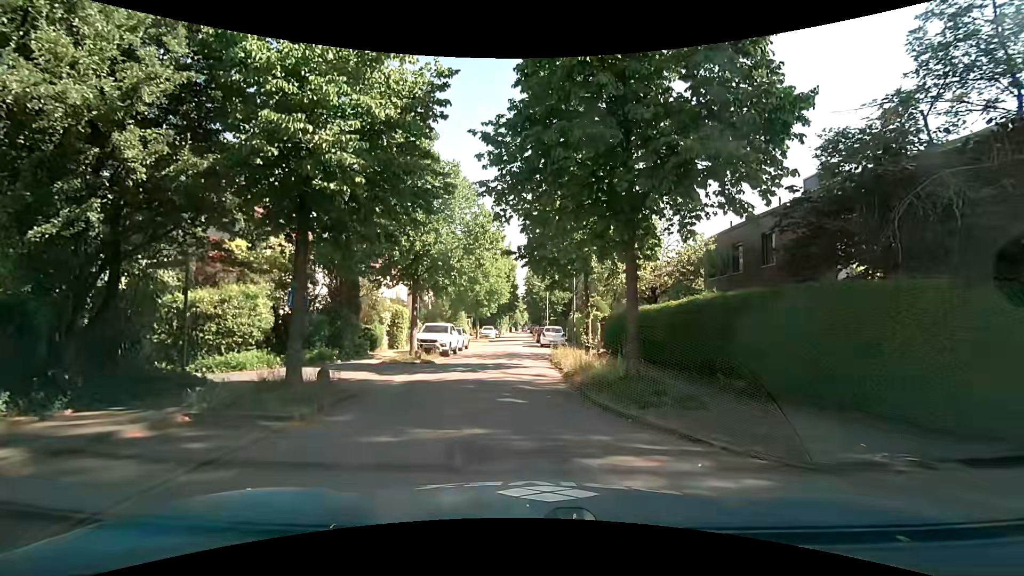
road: residential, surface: asphalt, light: Day
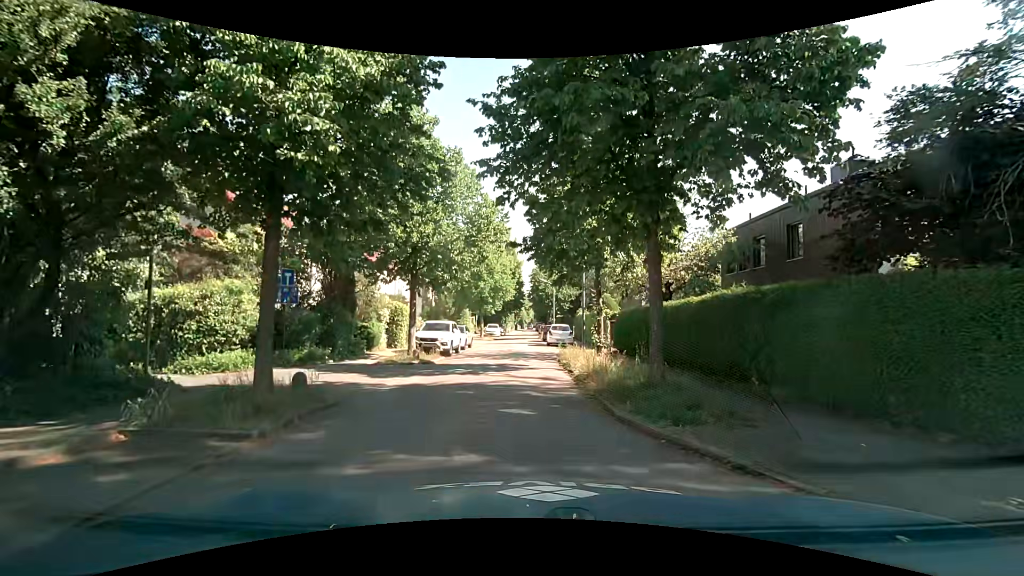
(0.0, +1.5) m; 0°
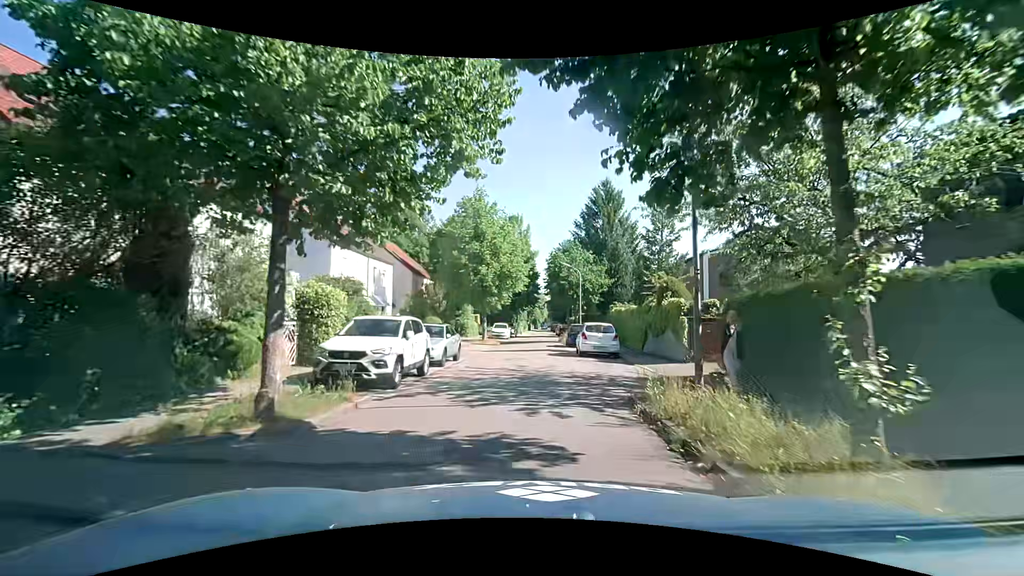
(-0.4, +12.4) m; -1°
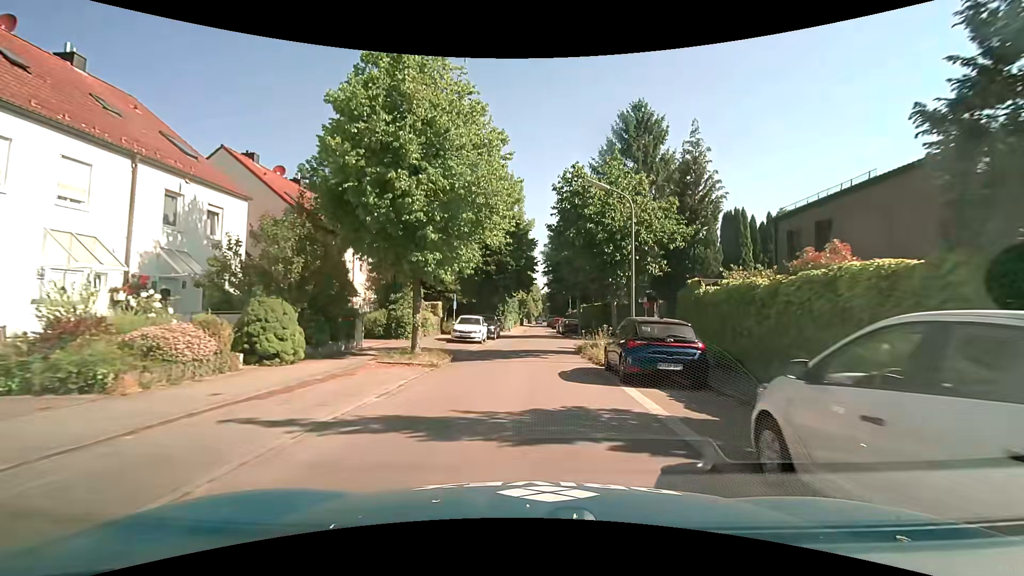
(0.0, +20.0) m; 0°
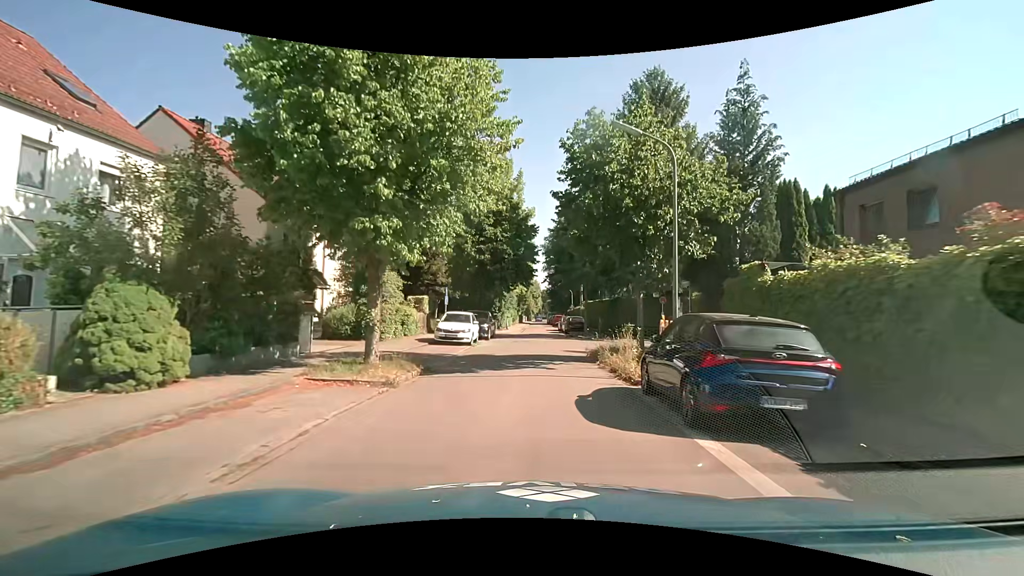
(0.0, +4.4) m; 0°
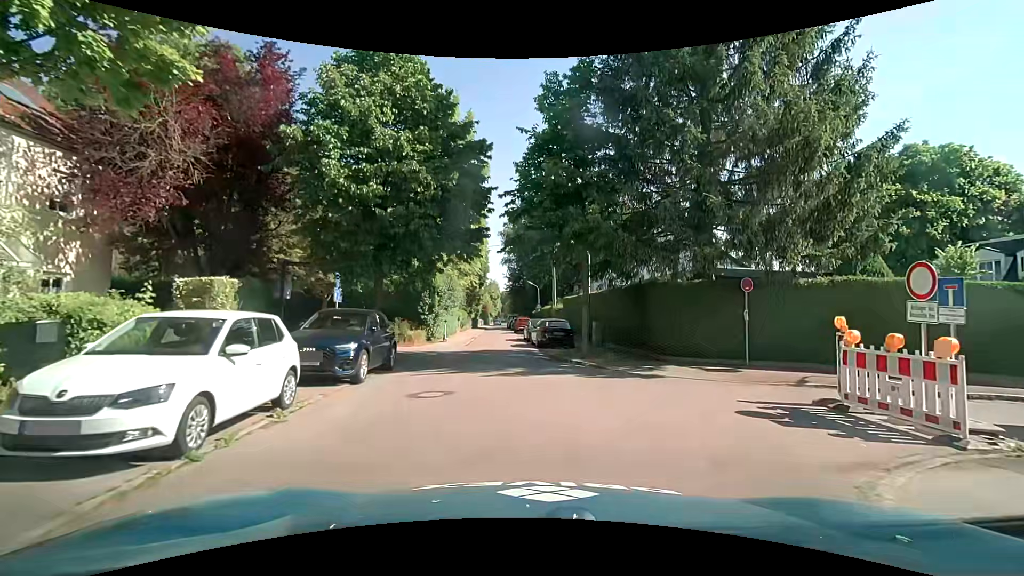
(+0.4, +16.3) m; +6°
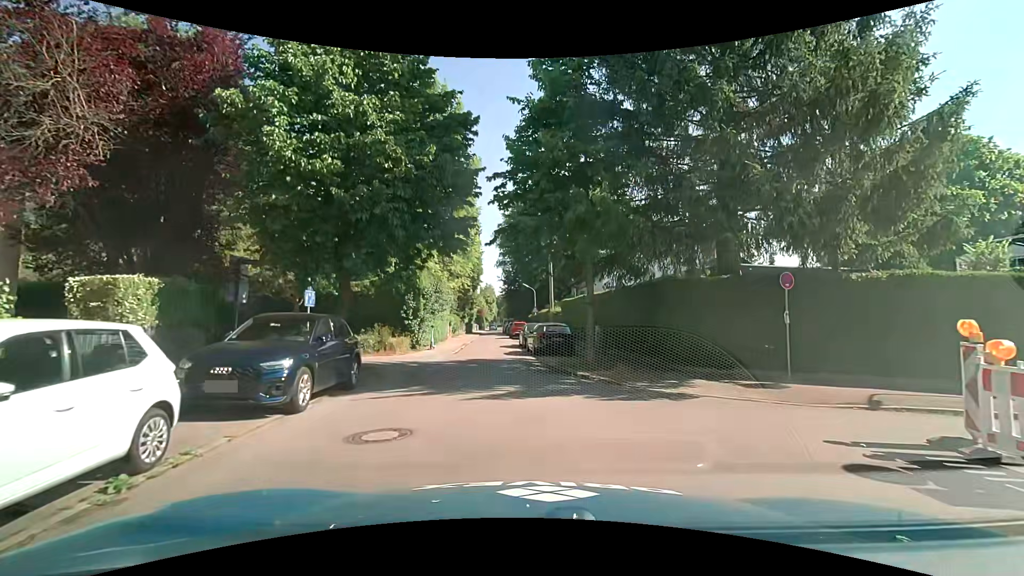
(0.0, +2.7) m; -1°
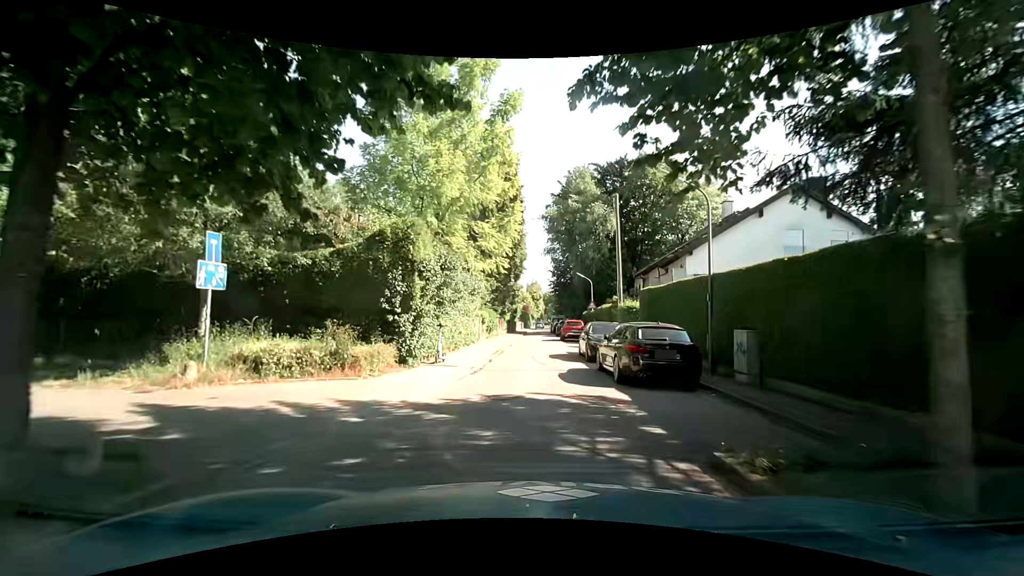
(-0.6, +10.9) m; -6°
(0, +10) (0, +20) (0, +30) (+1, +40) (+1, +50) (+1, +60) (+2, +70) (+2, +80) (+4, +90) (+6, +100) m
